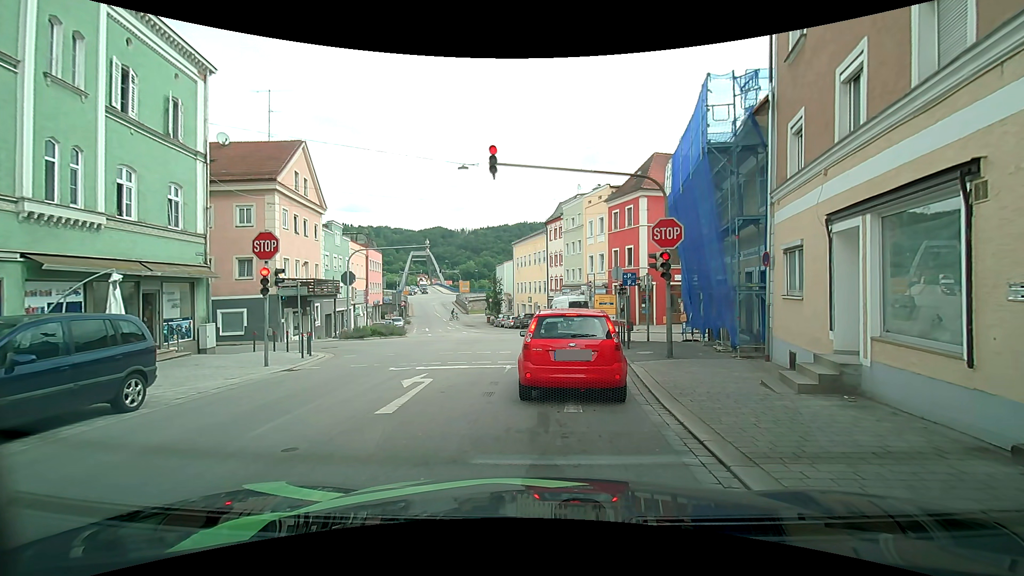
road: tertiary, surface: asphalt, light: Day
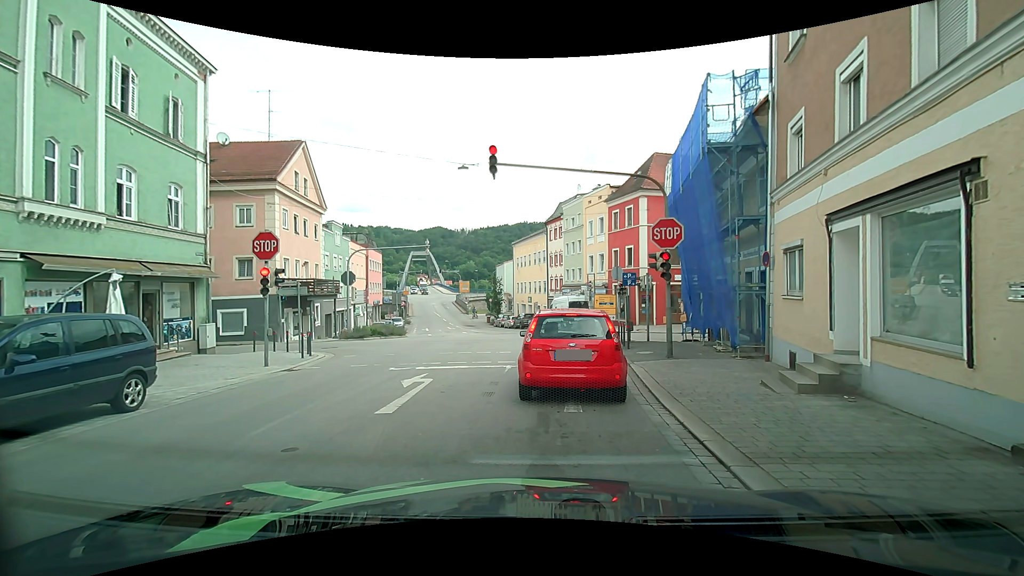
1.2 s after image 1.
(0.0, 0.0) m; 0°
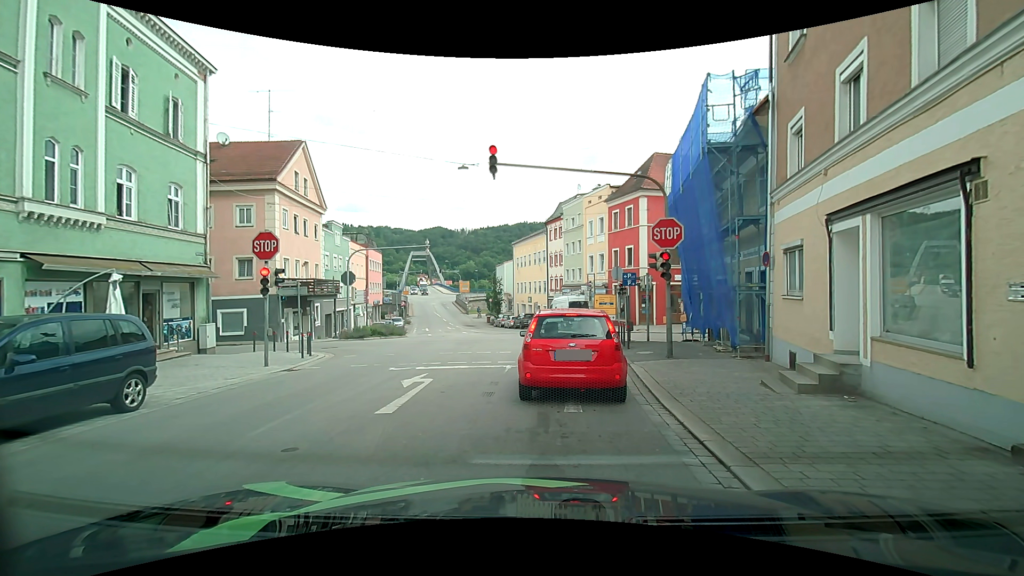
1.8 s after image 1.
(0.0, 0.0) m; 0°
